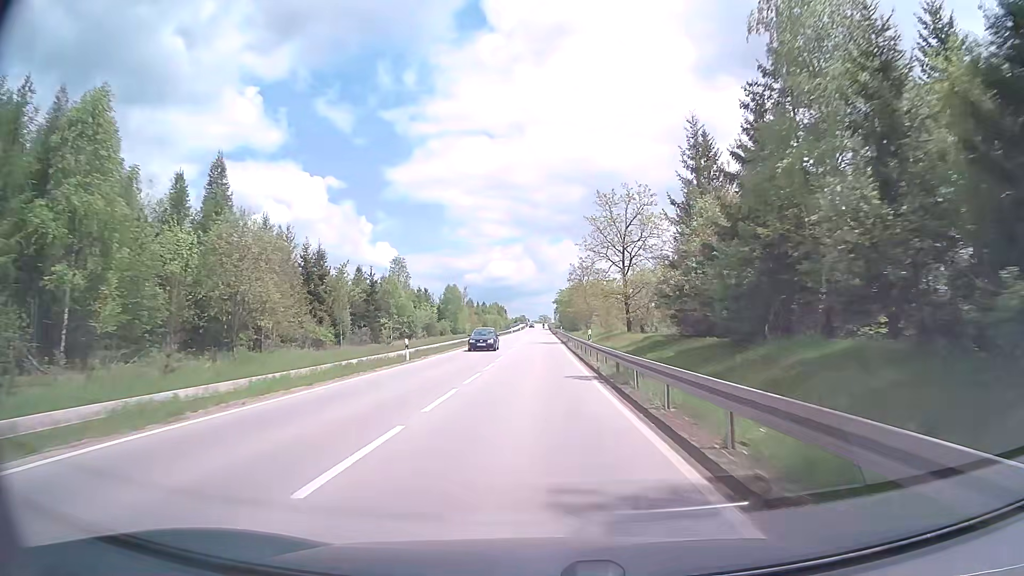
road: tertiary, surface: asphalt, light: Day
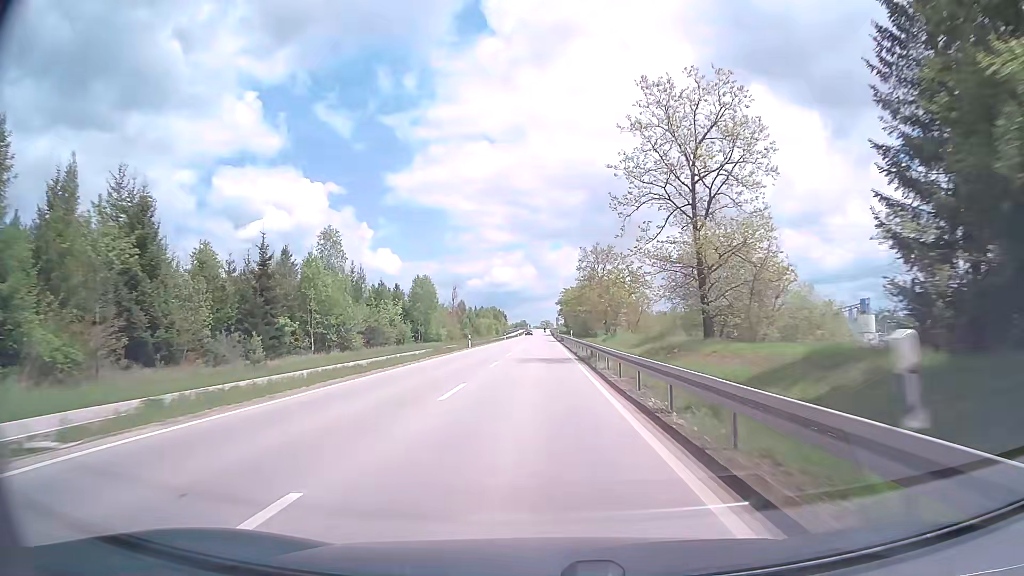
(0.0, +28.2) m; -1°
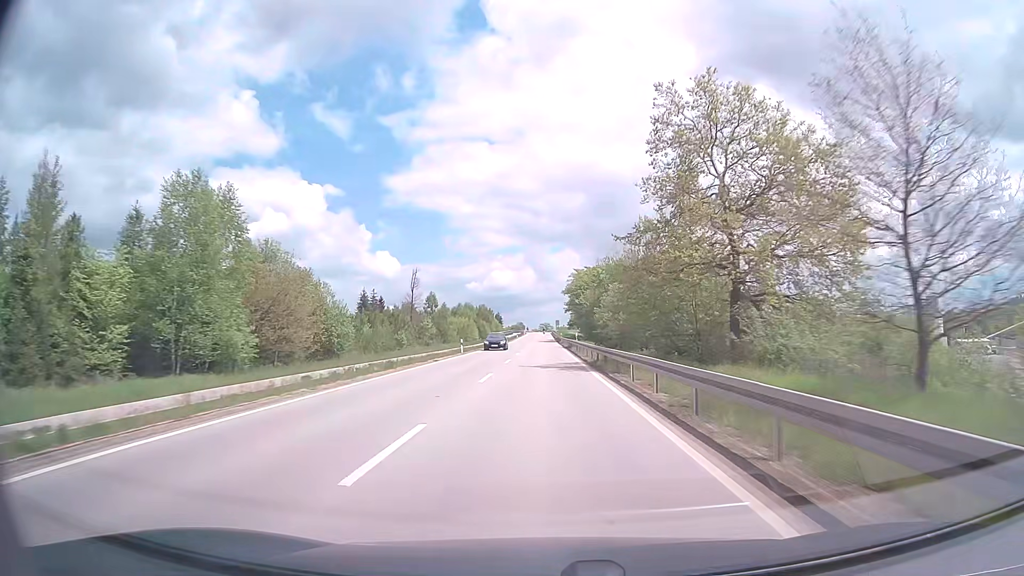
(+0.1, +56.9) m; 0°
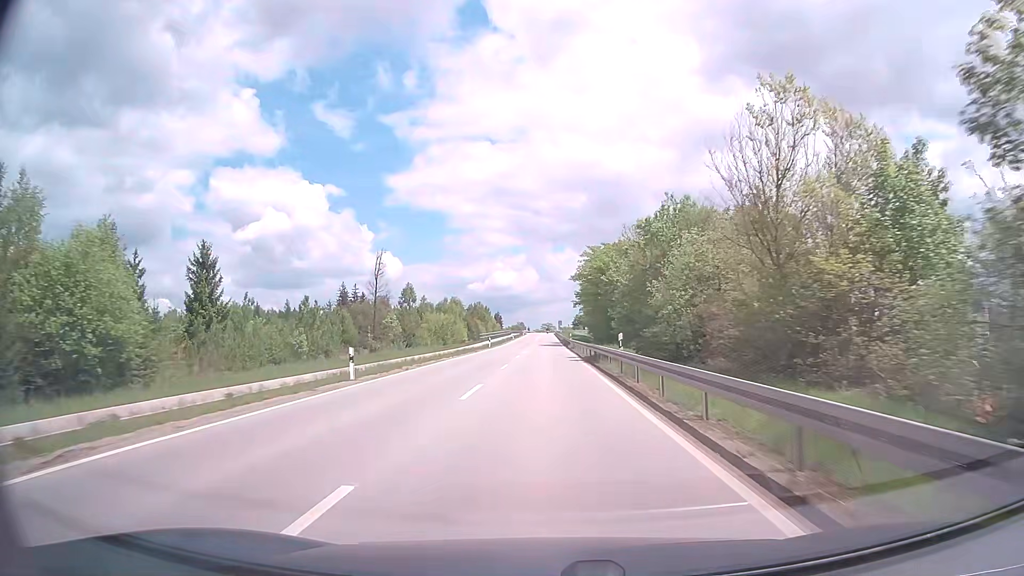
(-0.1, +28.7) m; 0°
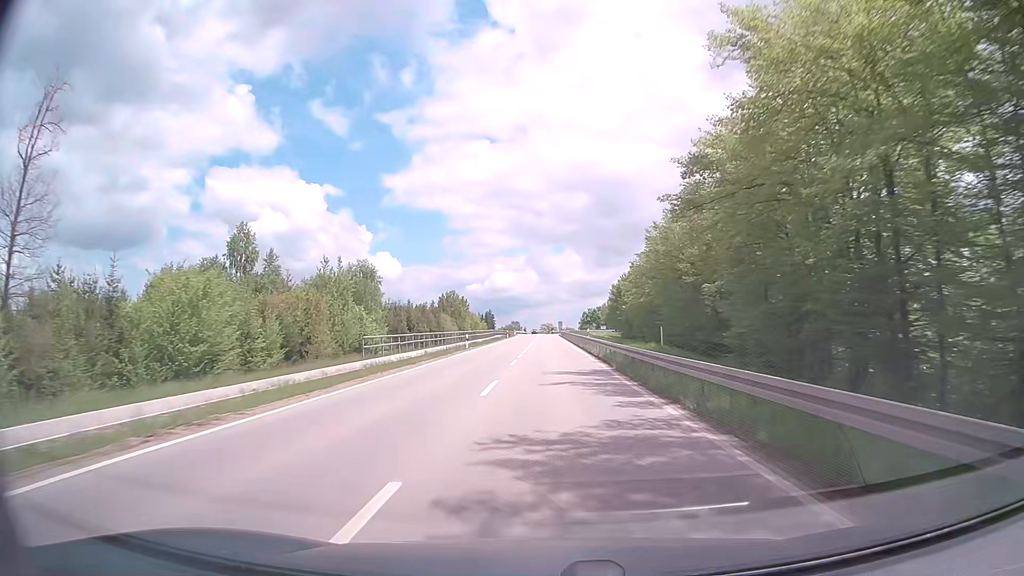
(-0.4, +72.2) m; 0°
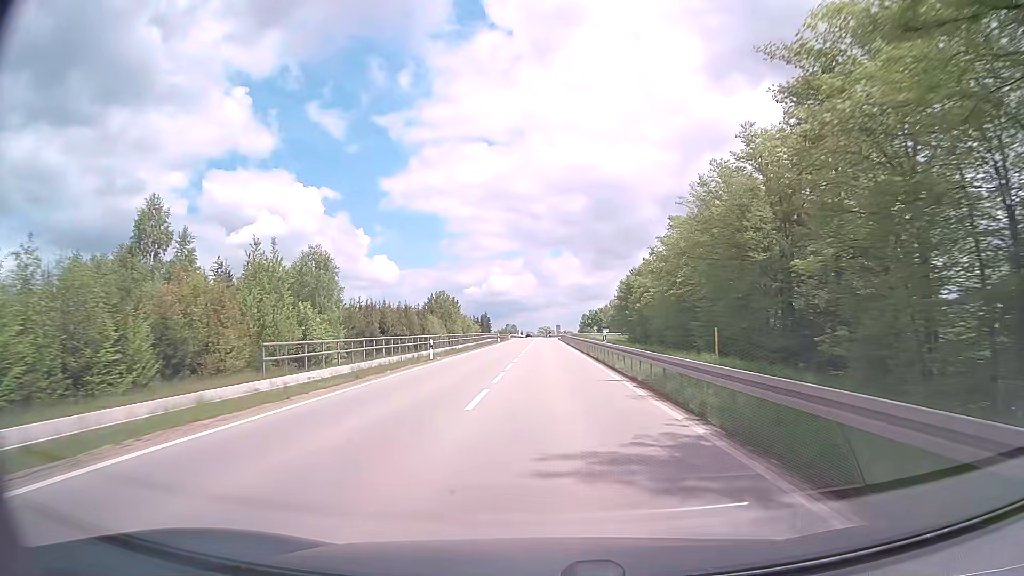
(0.0, +14.3) m; 0°
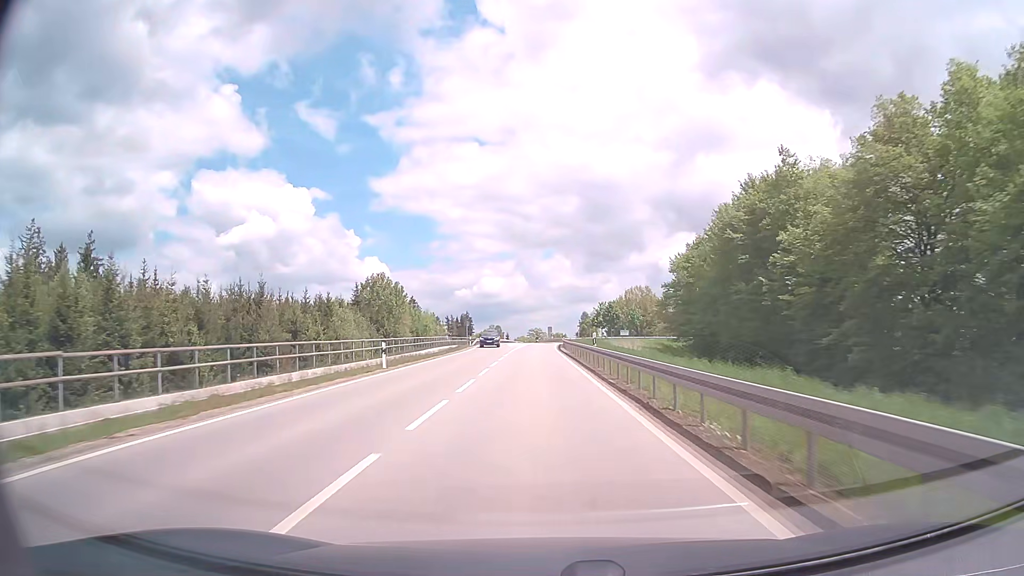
(+0.5, +56.4) m; +1°
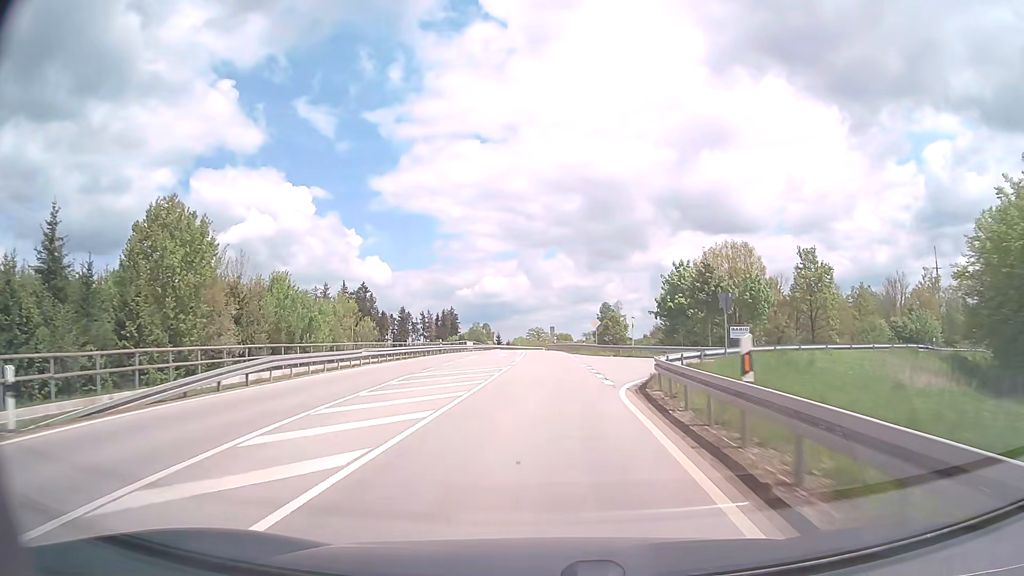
(-0.2, +68.1) m; 0°
